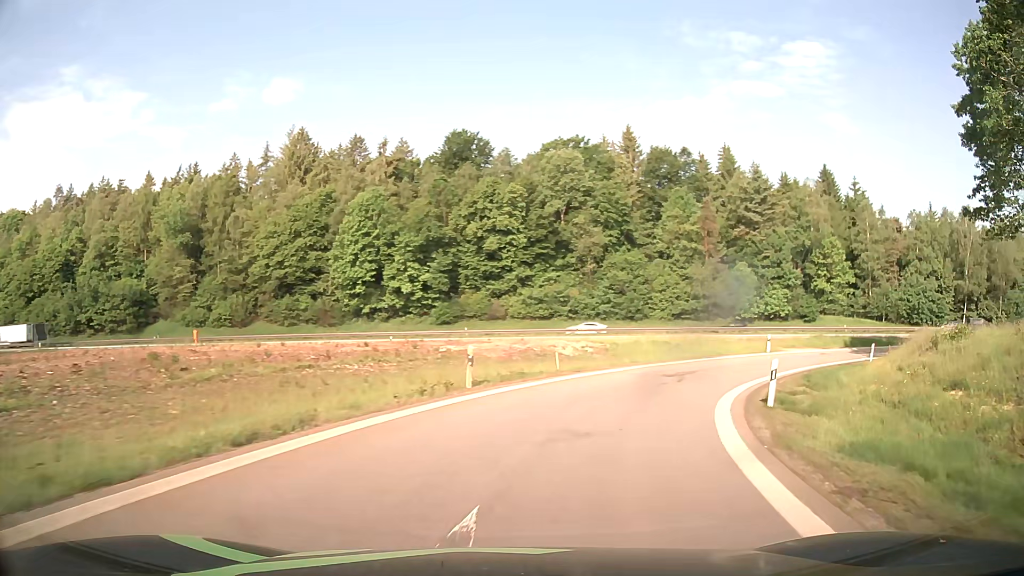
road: motorway_link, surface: asphalt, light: Day
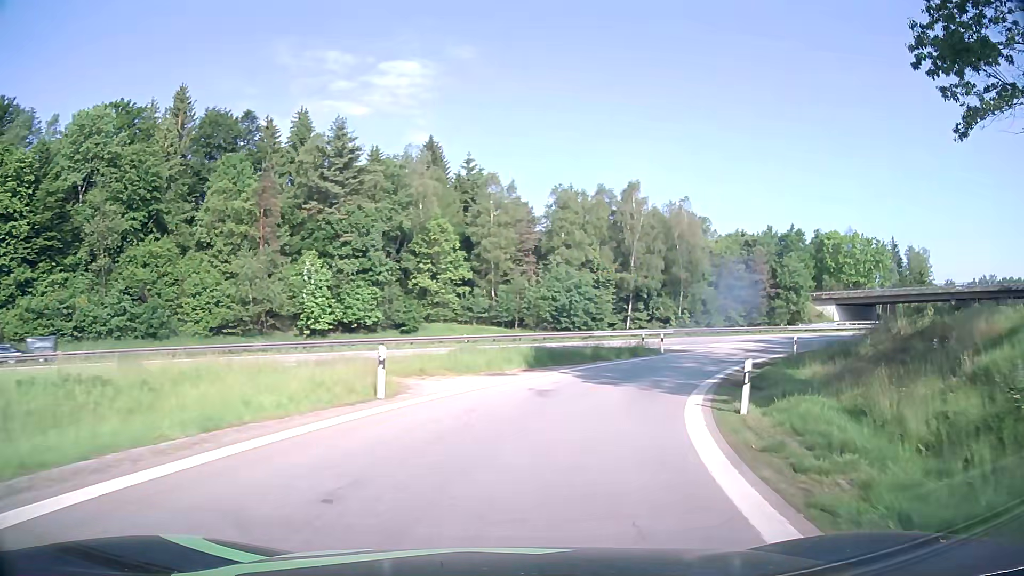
(+9.3, +26.8) m; +37°
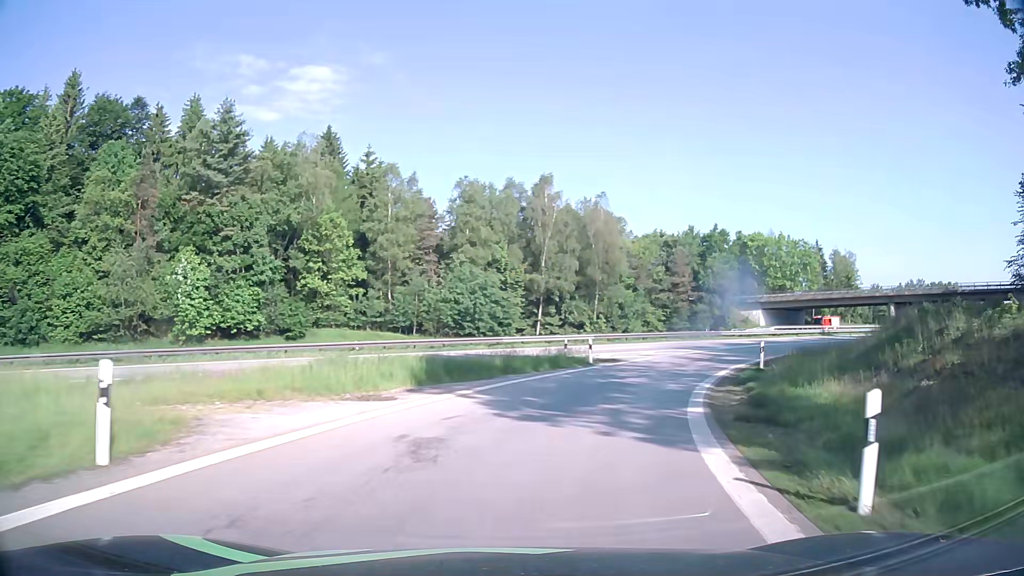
(+0.5, +7.5) m; +8°
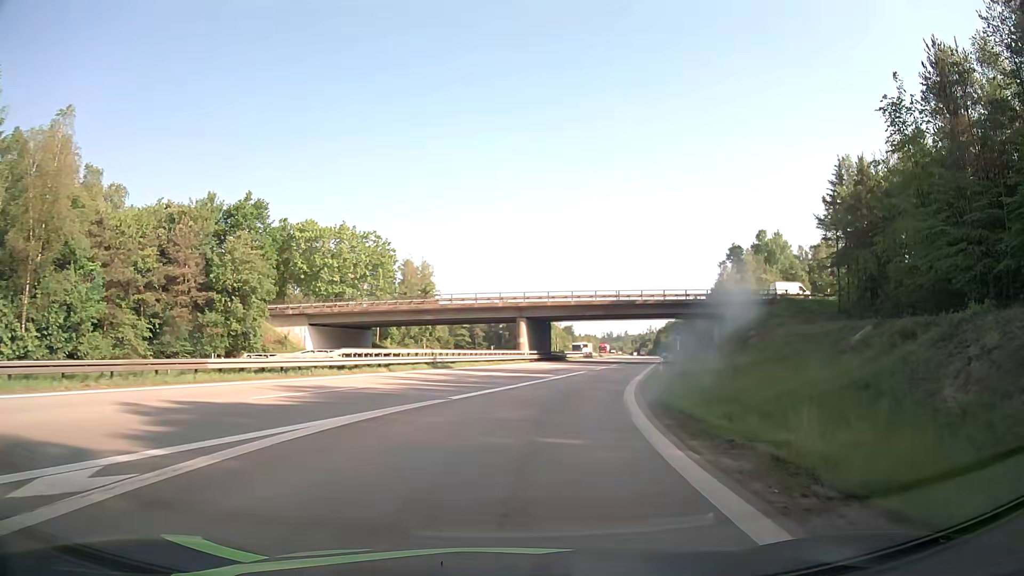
(+13.2, +36.4) m; +39°
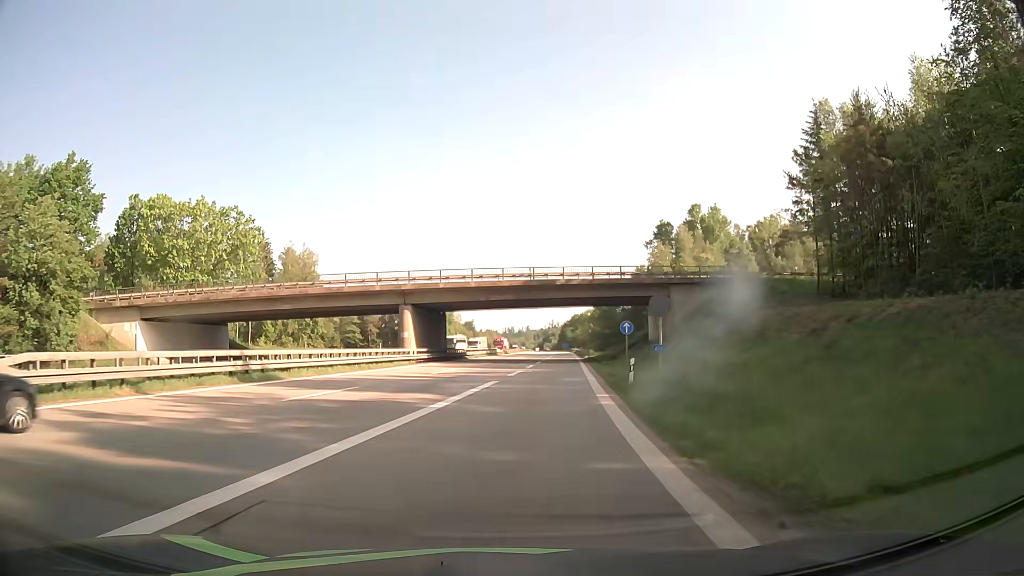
(+1.5, +17.1) m; +8°
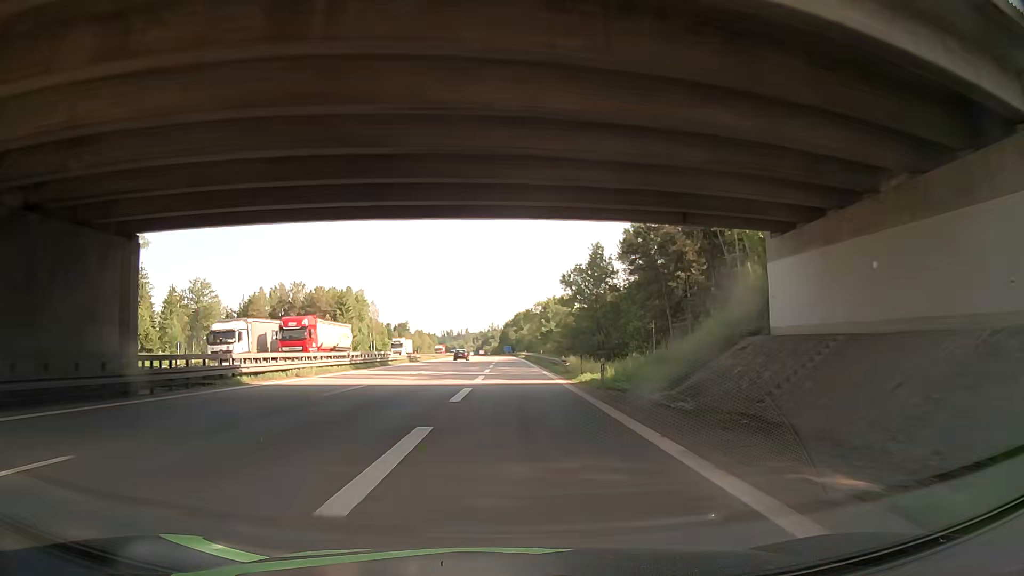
(+3.5, +50.8) m; +5°
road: motorway
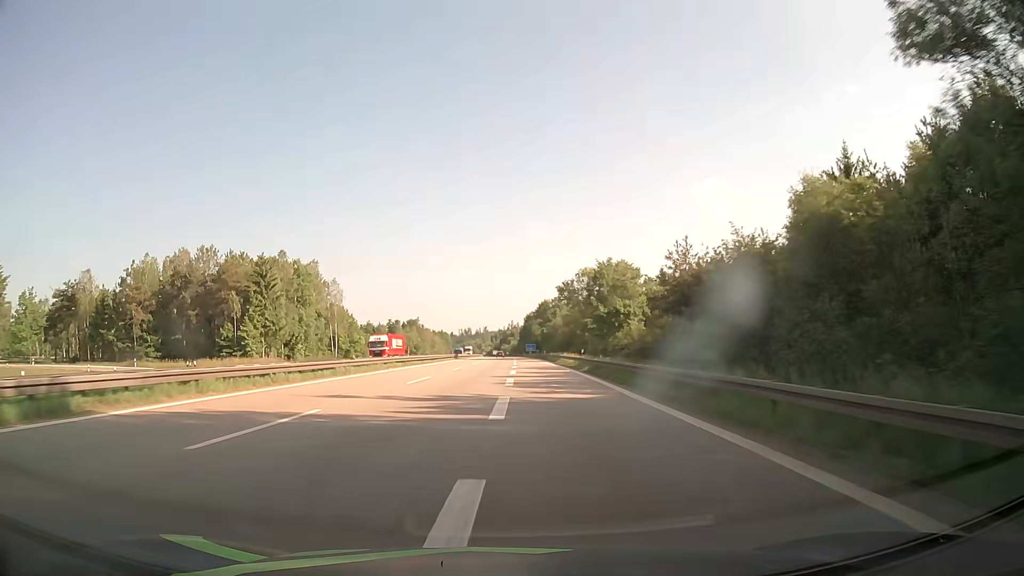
(-1.3, +65.6) m; -2°
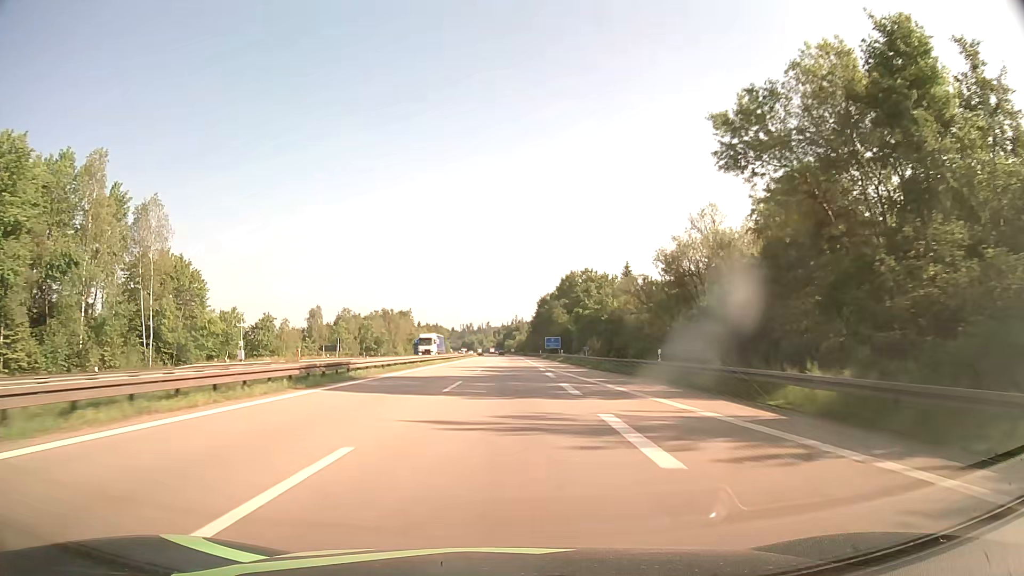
(-0.9, +78.1) m; 0°
(0, +10) (0, +20) (0, +30) (0, +40) (0, +50) (0, +60) (0, +70) (0, +80) (0, +90) (0, +100) m
